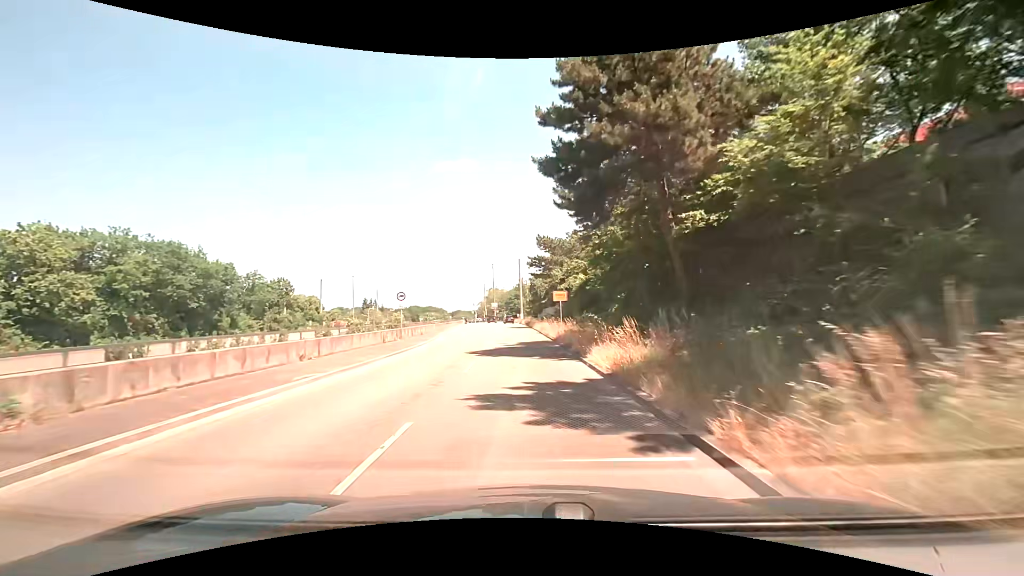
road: trunk_link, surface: asphalt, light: Day
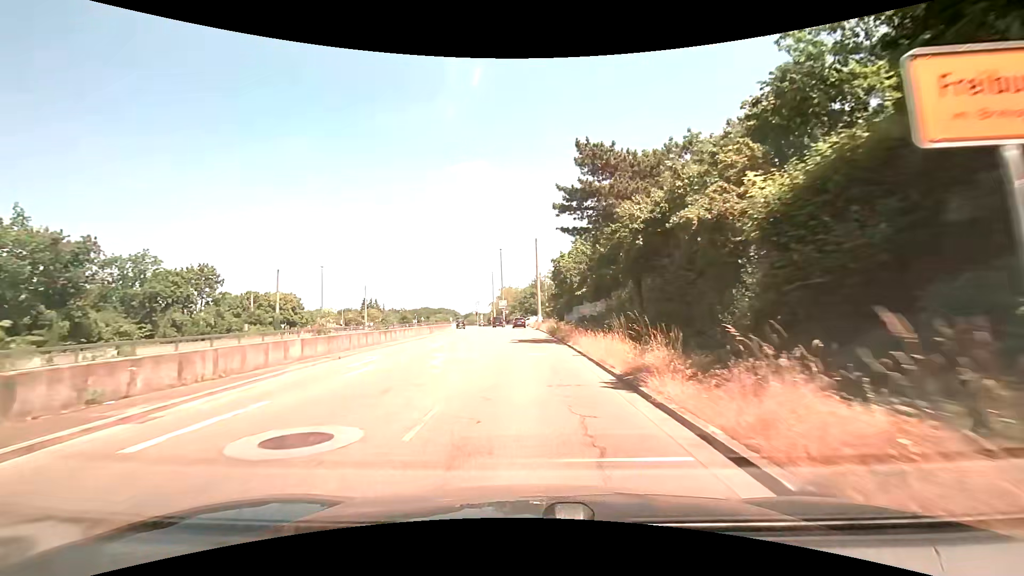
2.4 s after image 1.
(-0.4, +30.9) m; -2°
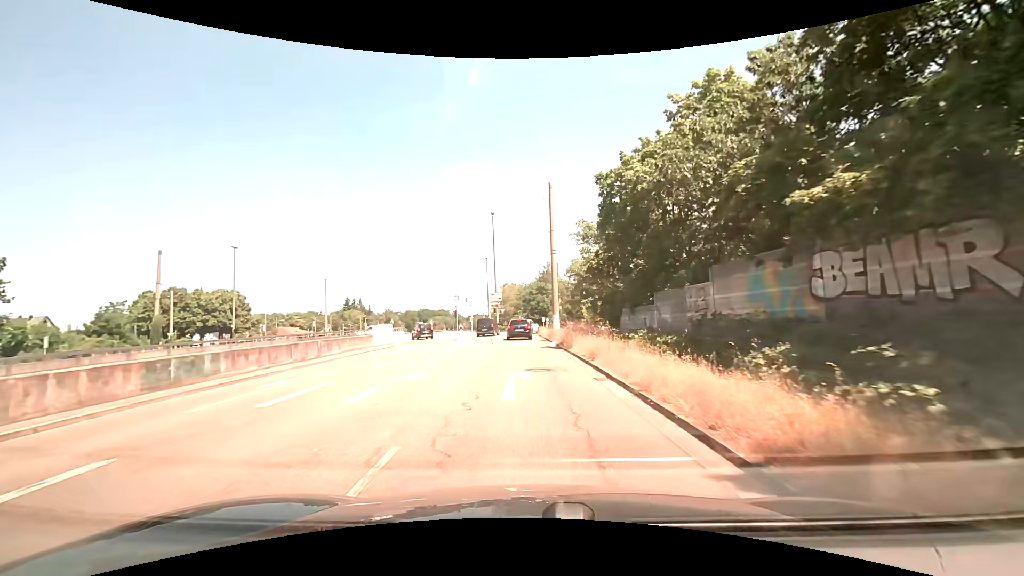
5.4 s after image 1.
(-0.2, +33.2) m; 0°
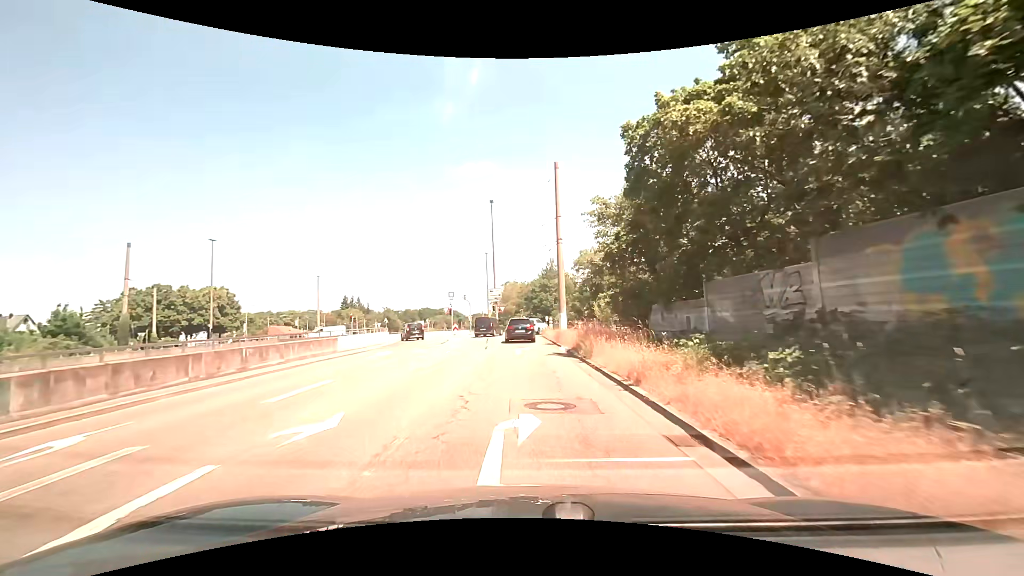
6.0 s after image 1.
(0.0, +5.6) m; -1°
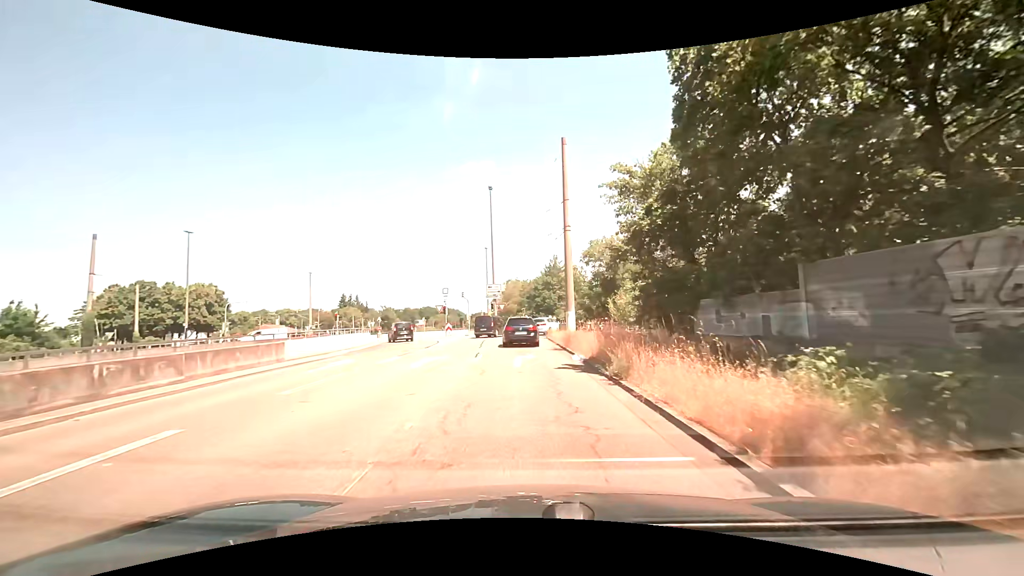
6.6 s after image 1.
(0.0, +5.2) m; 0°
